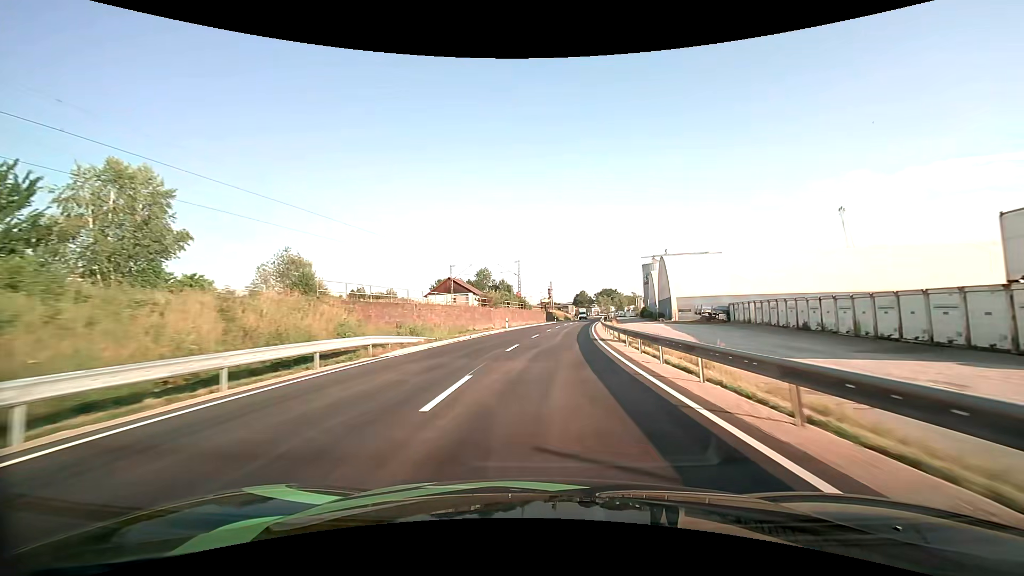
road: primary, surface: asphalt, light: Day
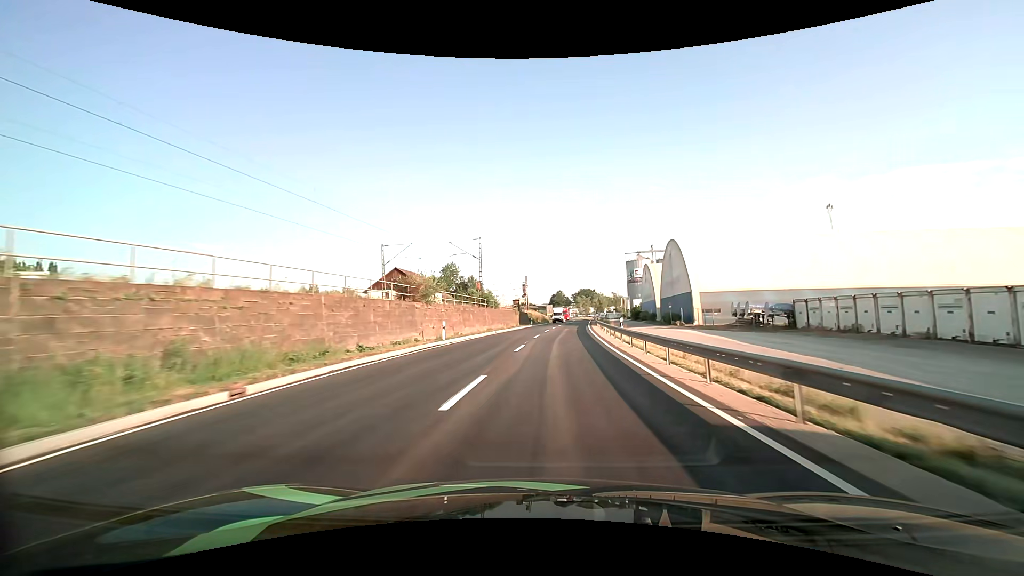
(+0.6, +23.9) m; +3°
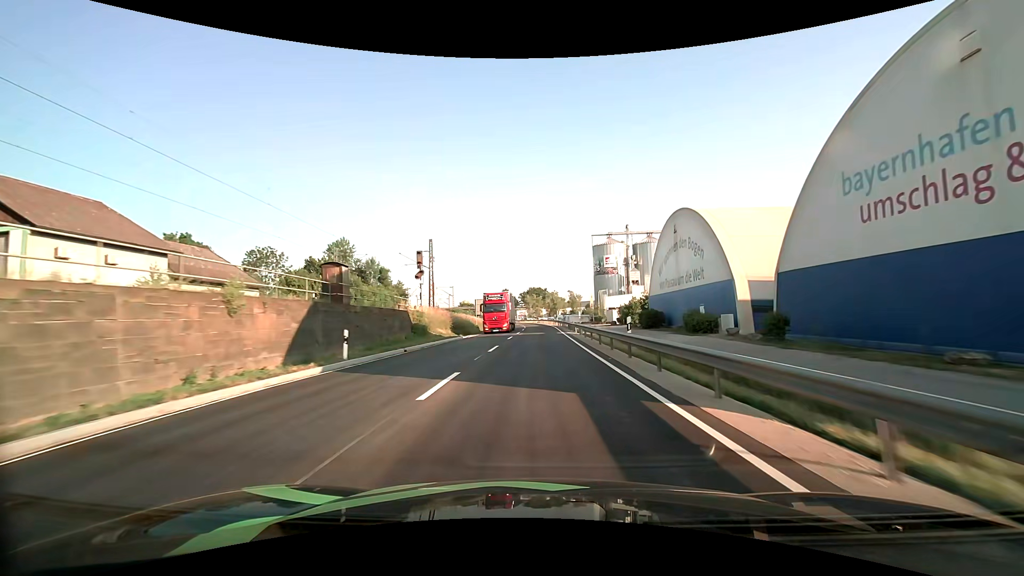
(+3.7, +59.0) m; +6°
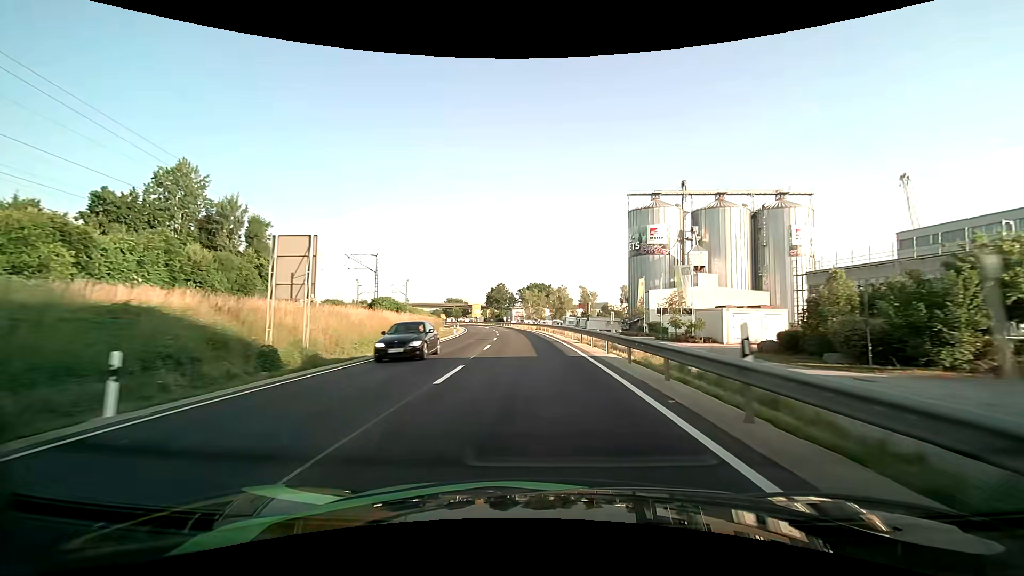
(+0.4, +58.1) m; 0°
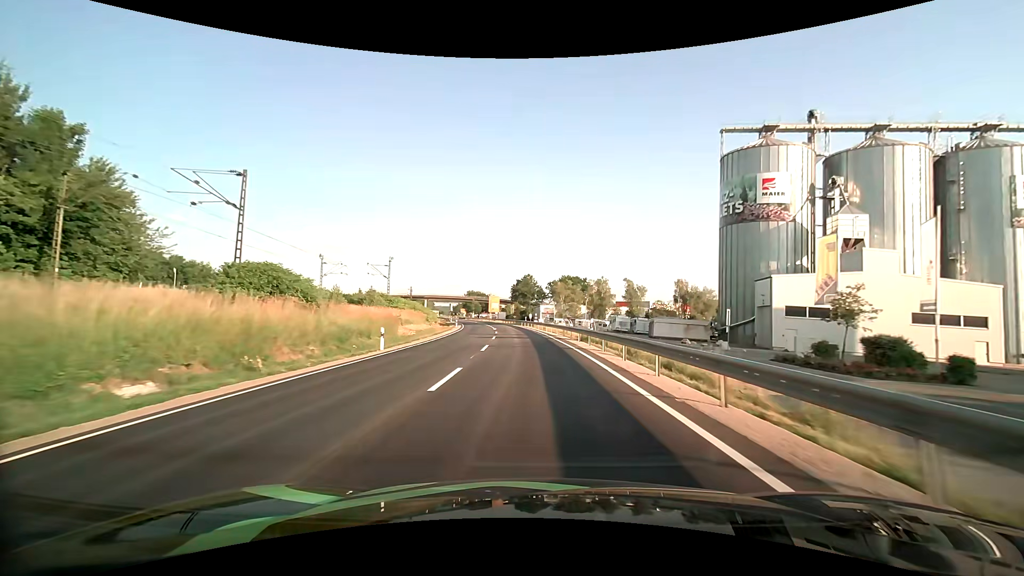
(-1.0, +34.9) m; -4°
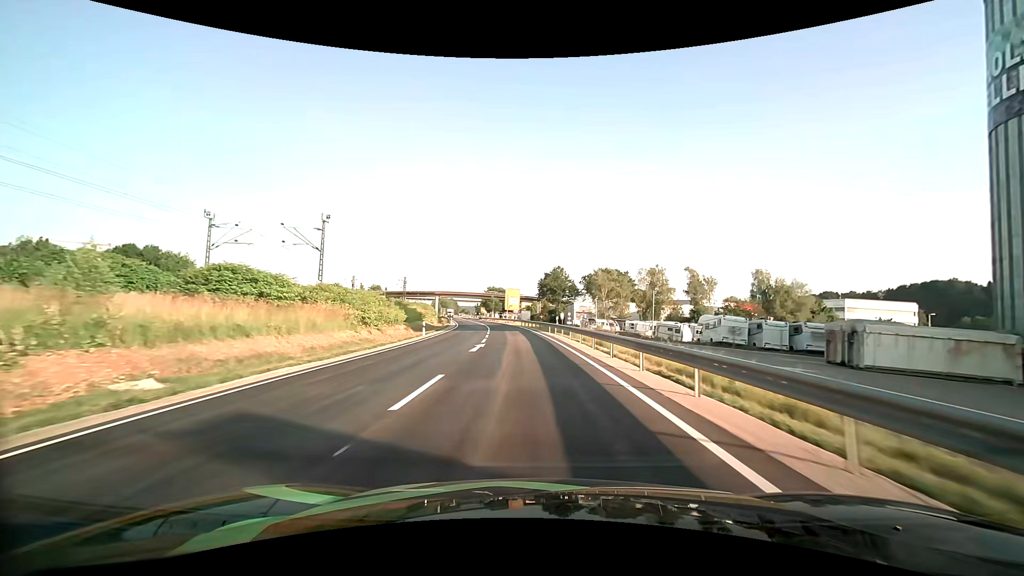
(-0.9, +35.3) m; -3°
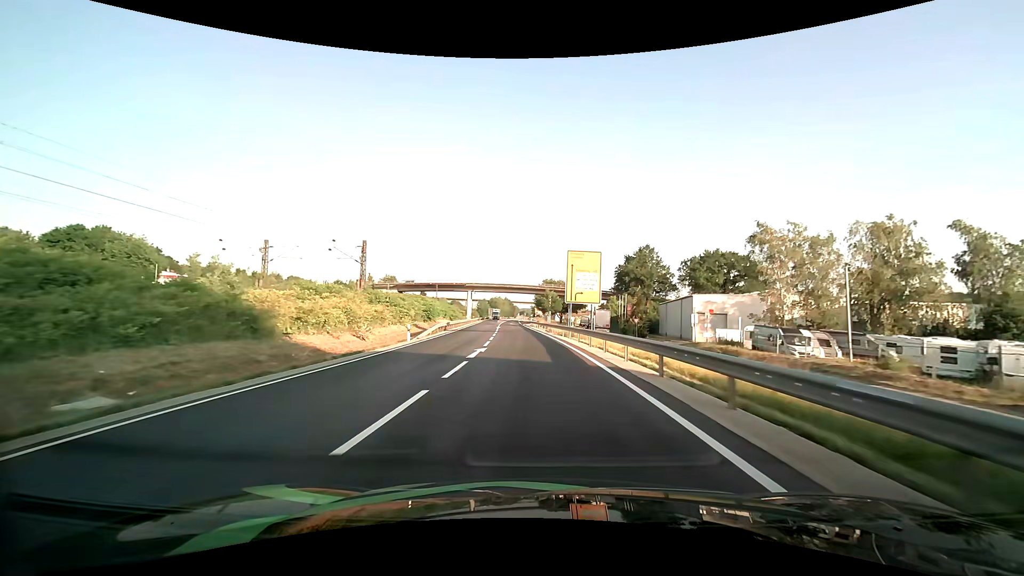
(-3.6, +56.9) m; -7°
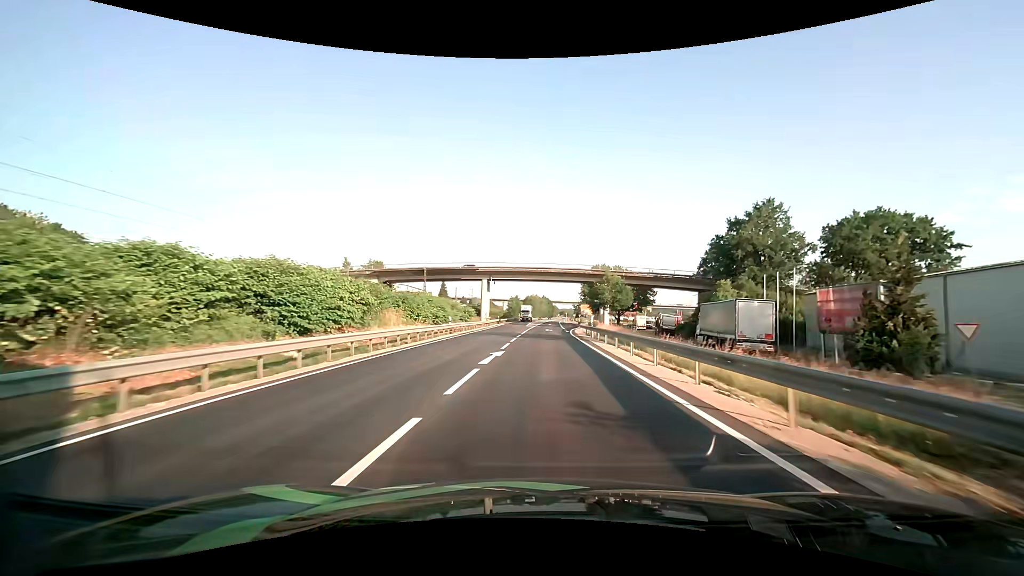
(-2.0, +44.8) m; -4°
(0, +10) (0, +20) (+1, +30) (+1, +40) (+2, +50) (+3, +60) (+4, +70) (+5, +80) (+6, +90) (+7, +100) m
